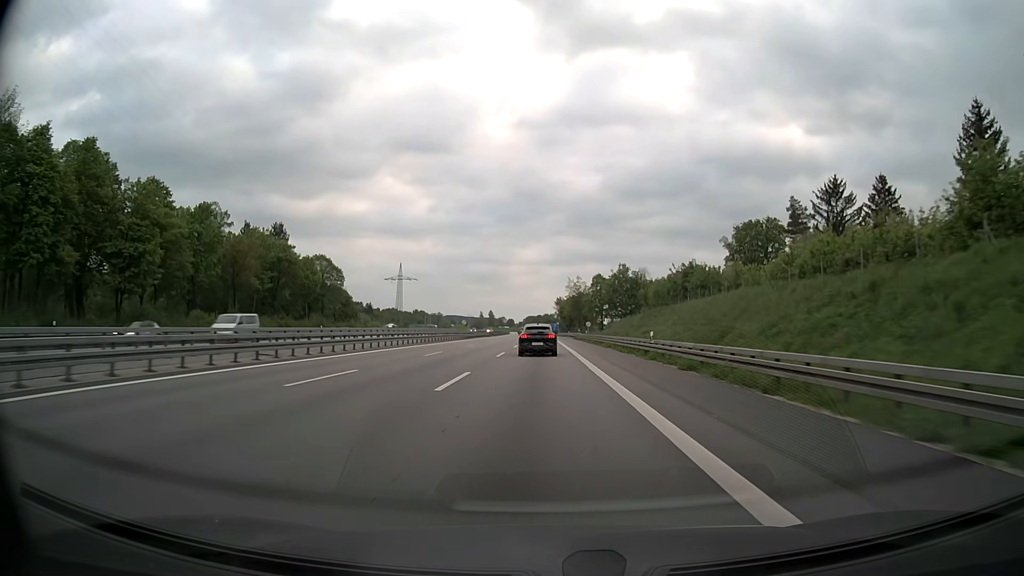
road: motorway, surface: asphalt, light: Day
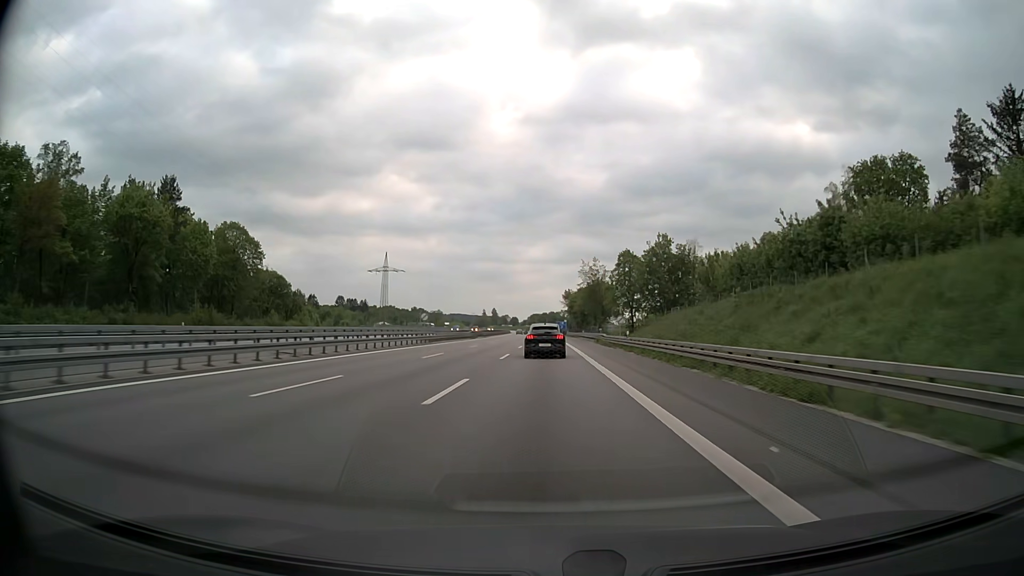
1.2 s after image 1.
(-0.2, +39.2) m; -1°
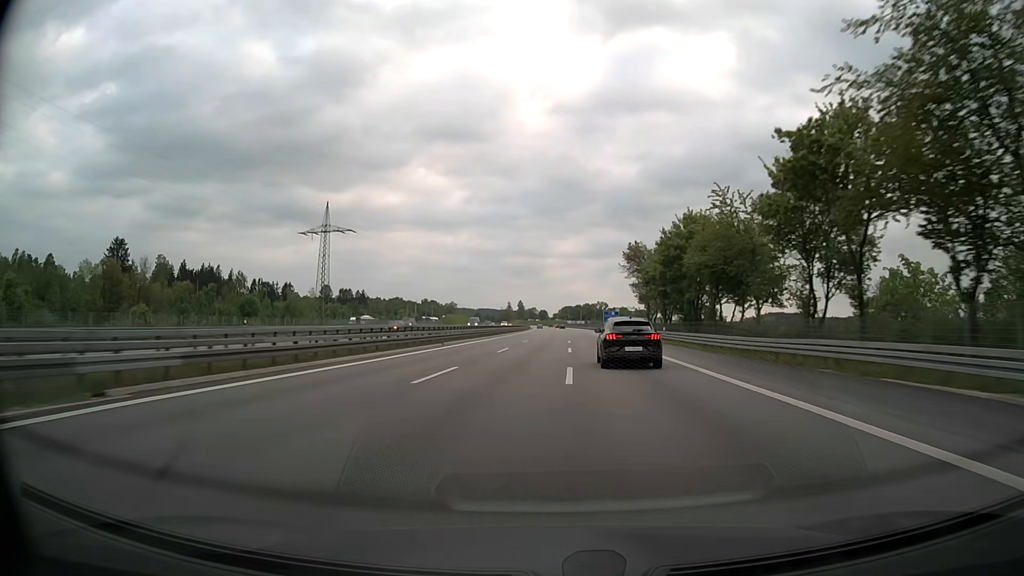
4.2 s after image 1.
(-1.6, +106.8) m; -3°
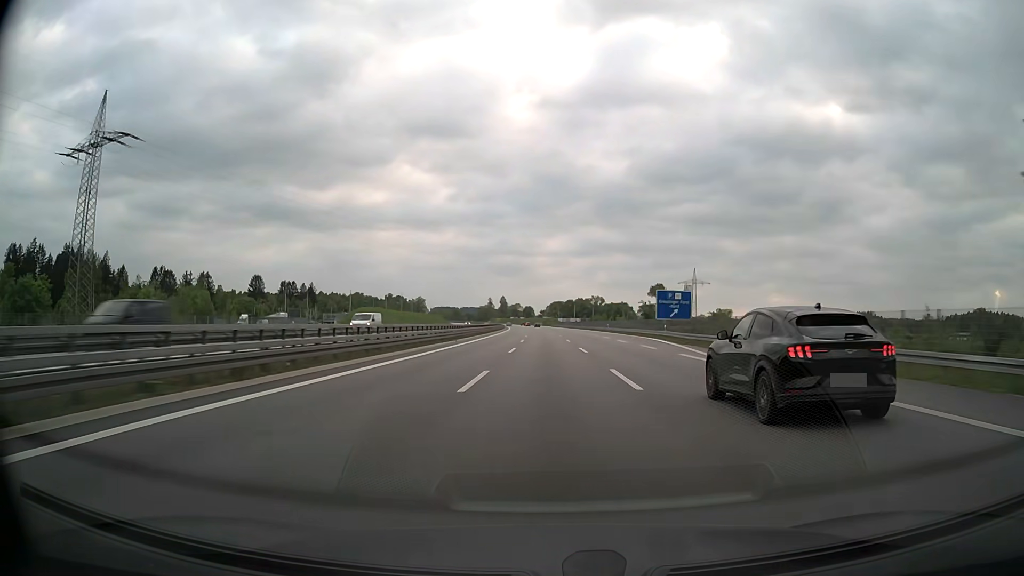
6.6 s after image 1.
(+1.1, +93.4) m; +1°
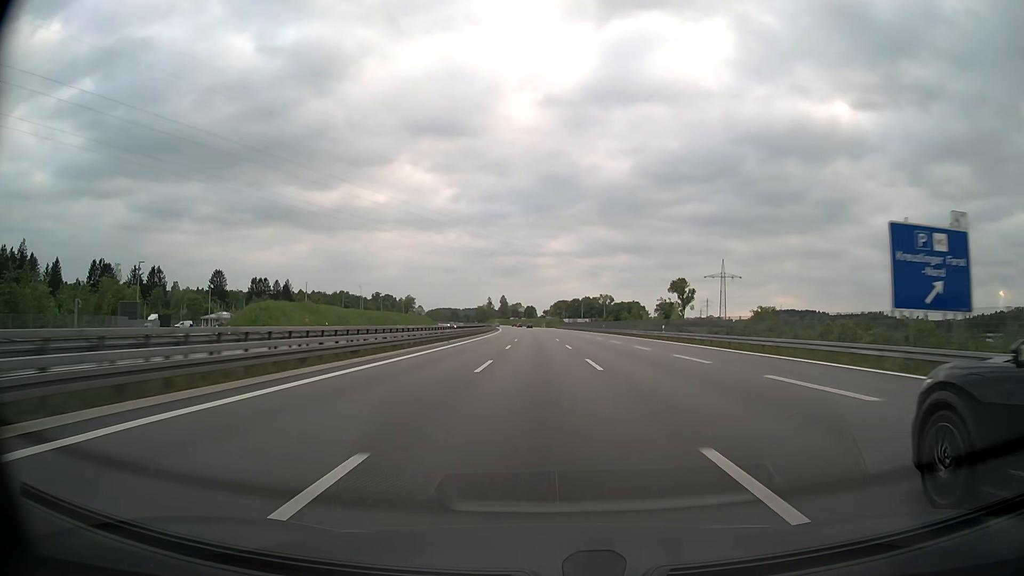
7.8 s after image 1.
(+0.1, +49.0) m; 0°
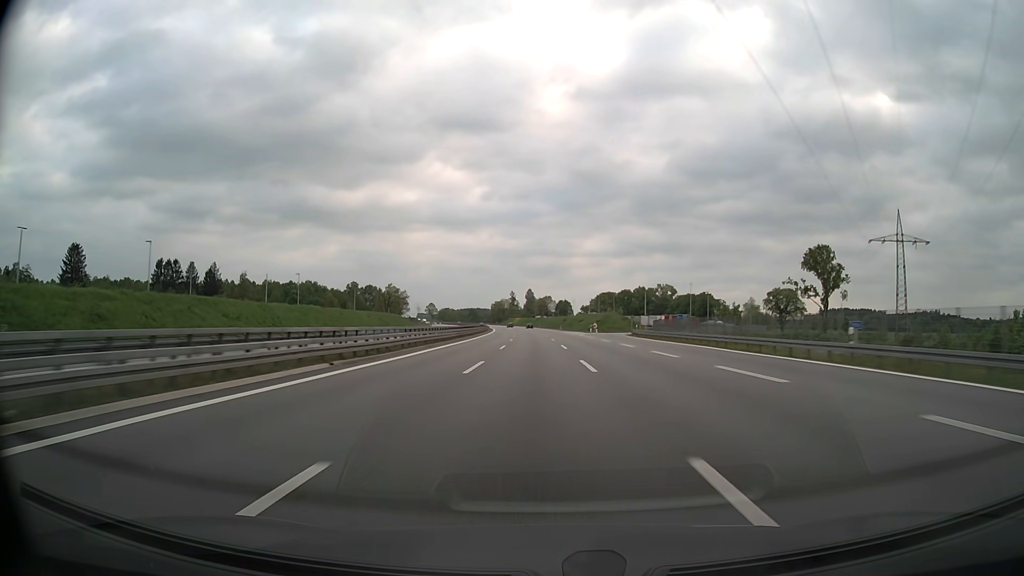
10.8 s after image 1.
(-3.4, +128.2) m; -3°
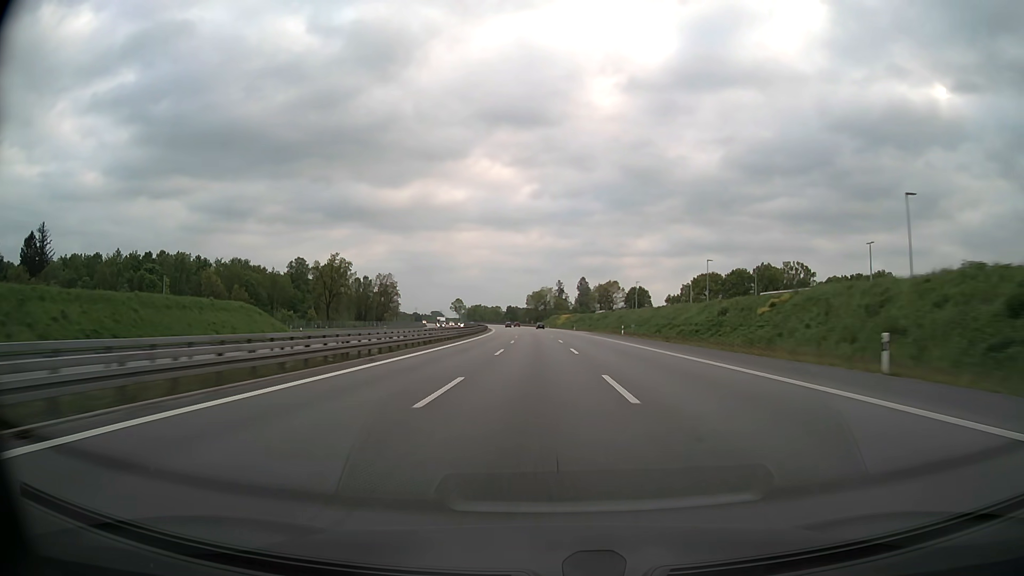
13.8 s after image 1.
(-4.8, +135.1) m; -4°
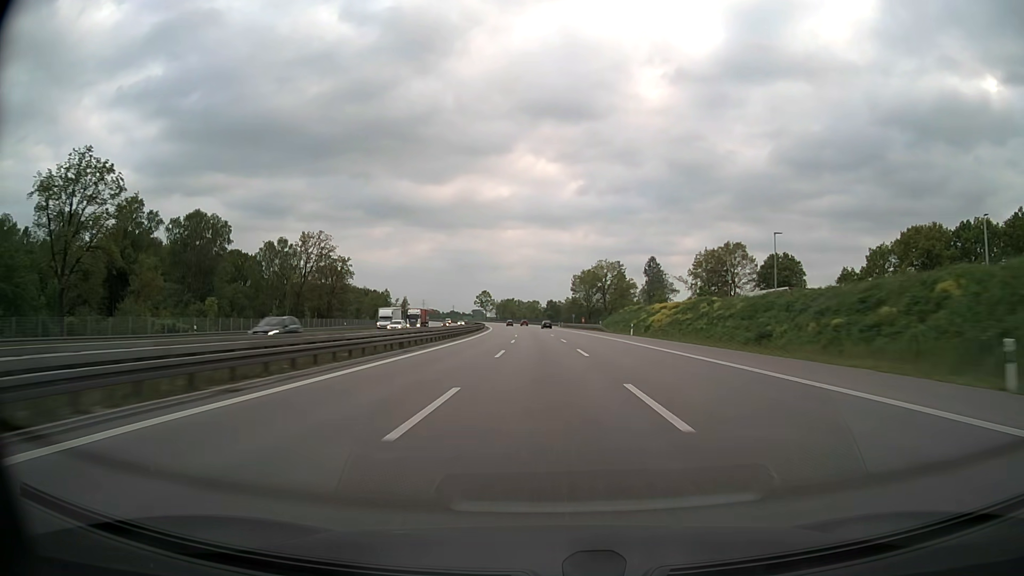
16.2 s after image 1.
(-3.7, +112.2) m; -4°
(0, +10) (0, +20) (0, +30) (-1, +40) (-1, +50) (-1, +60) (-2, +70) (-2, +80) (-3, +90) (-4, +100) m
